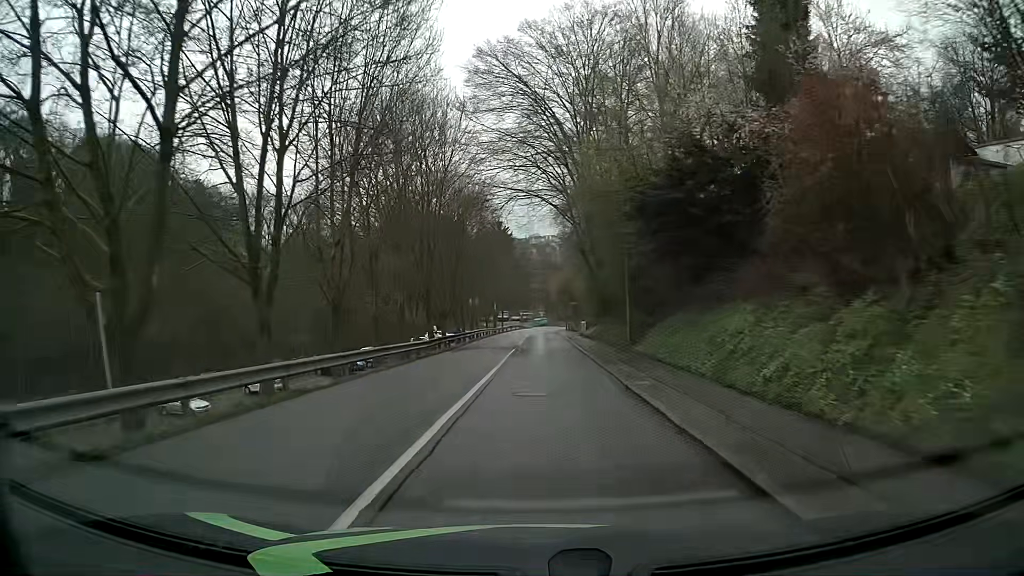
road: tertiary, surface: asphalt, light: Day
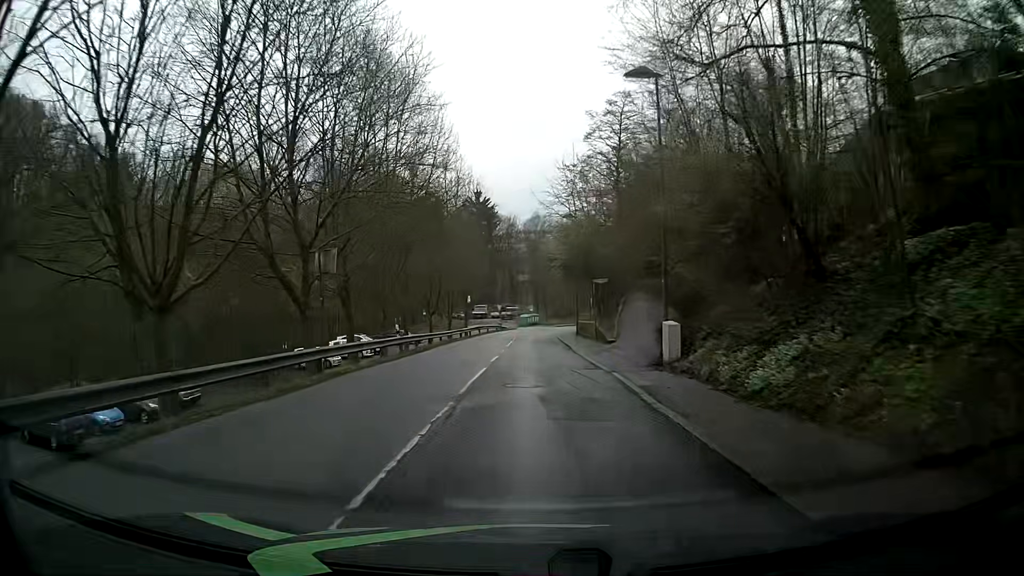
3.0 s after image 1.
(+0.3, +40.1) m; +1°
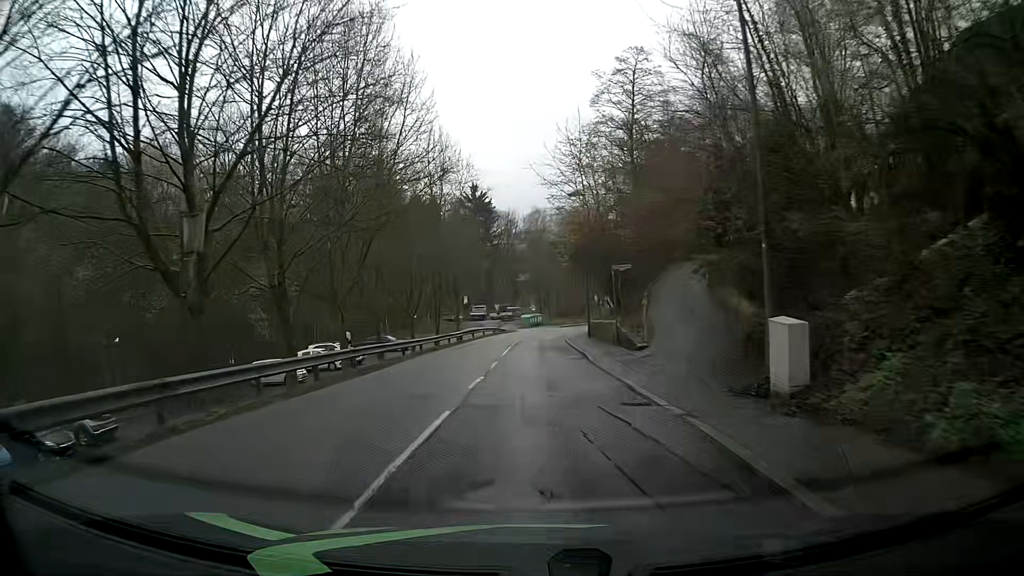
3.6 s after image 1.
(-0.1, +8.1) m; -1°
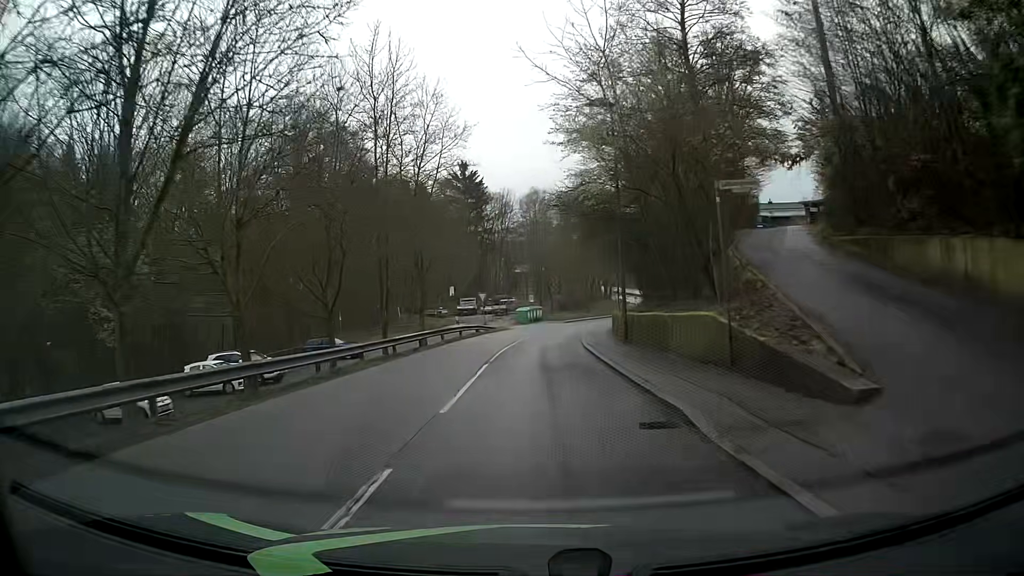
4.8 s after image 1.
(+0.2, +15.8) m; +1°
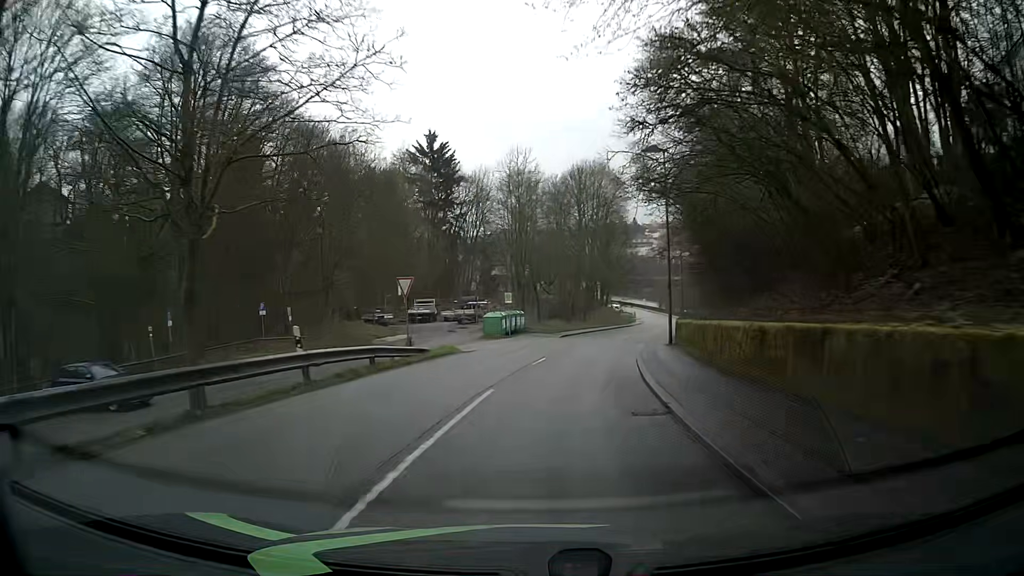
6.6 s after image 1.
(-0.2, +23.7) m; +1°
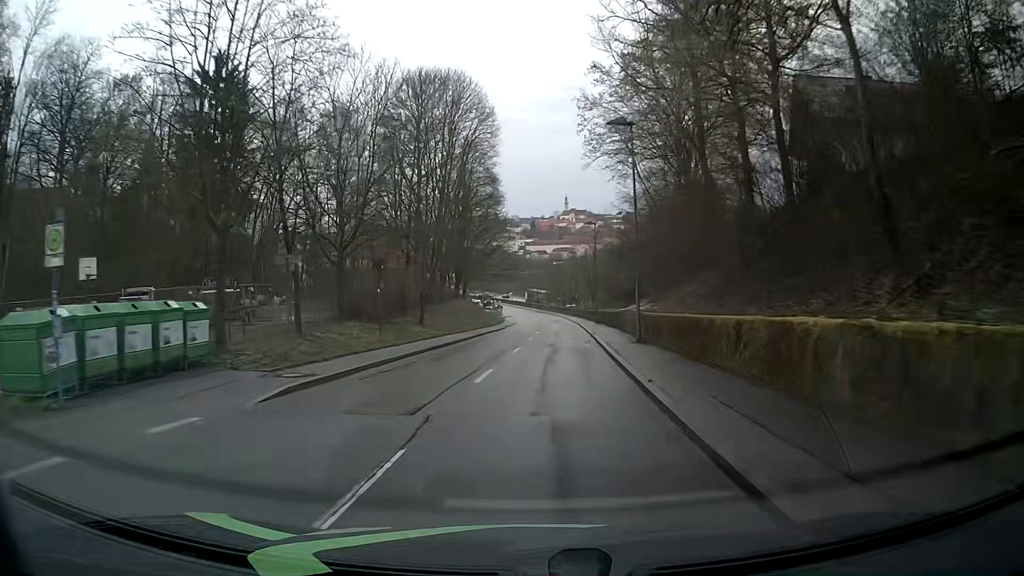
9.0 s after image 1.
(+3.1, +31.9) m; +12°
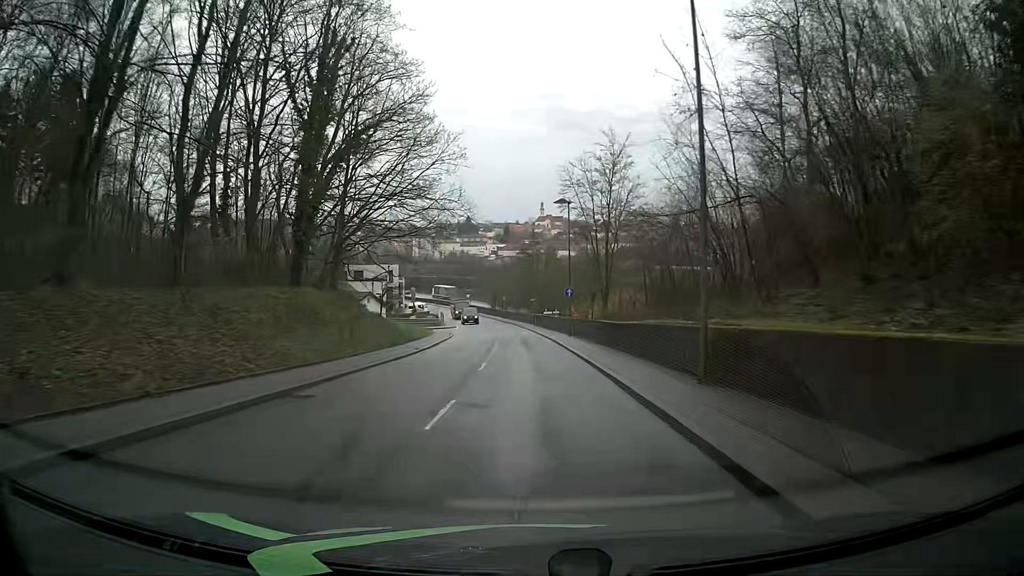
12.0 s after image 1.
(+1.3, +41.0) m; +3°
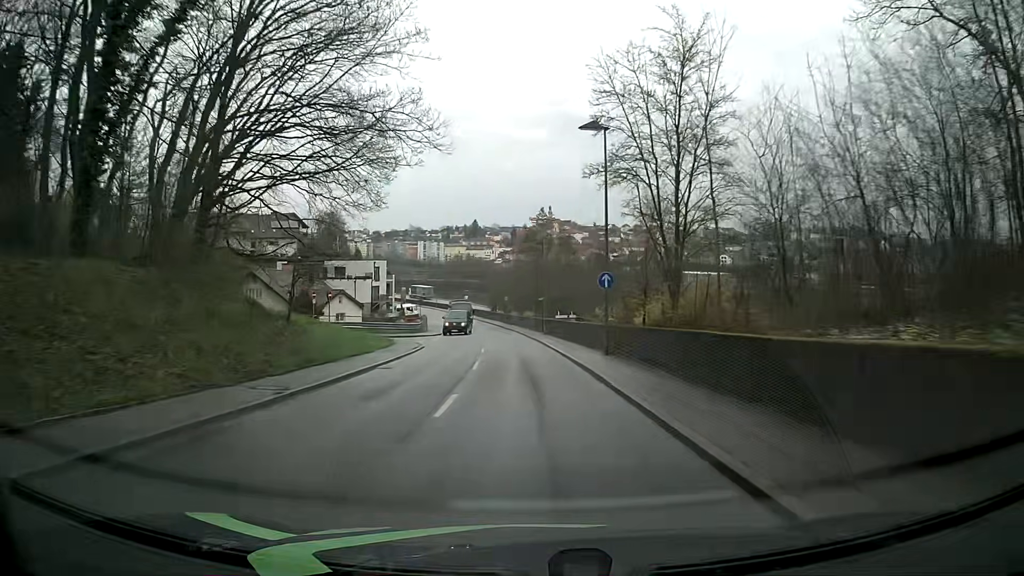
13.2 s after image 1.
(-0.2, +16.5) m; -1°
(0, +10) (0, +20) (-1, +30) (-1, +40) (-2, +50) (-3, +60) (-5, +70) (-6, +80) (-8, +89) (-10, +99) m
